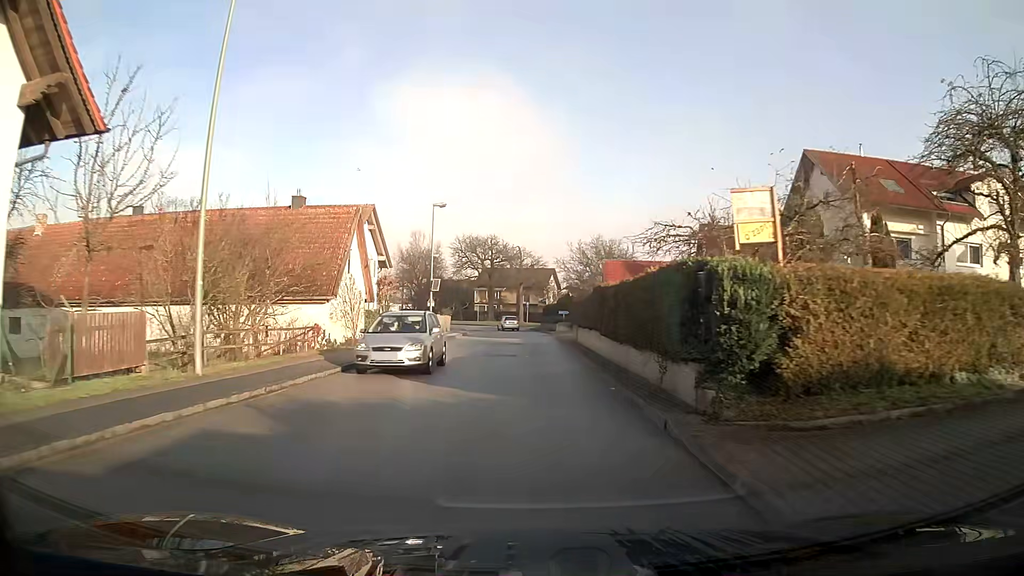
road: unclassified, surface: asphalt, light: Day
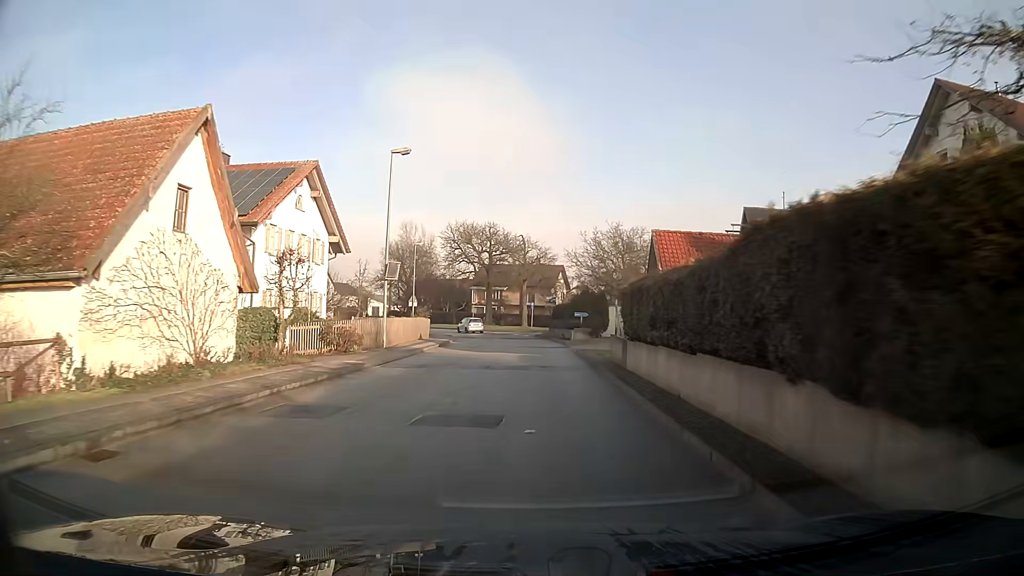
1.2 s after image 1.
(0.0, +14.3) m; 0°
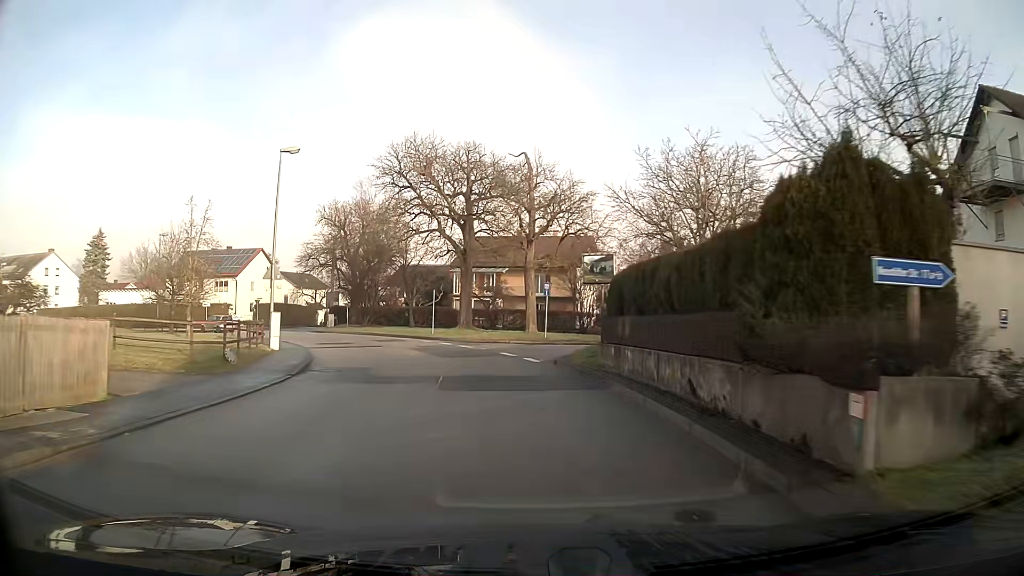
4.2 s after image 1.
(-0.3, +34.9) m; -3°
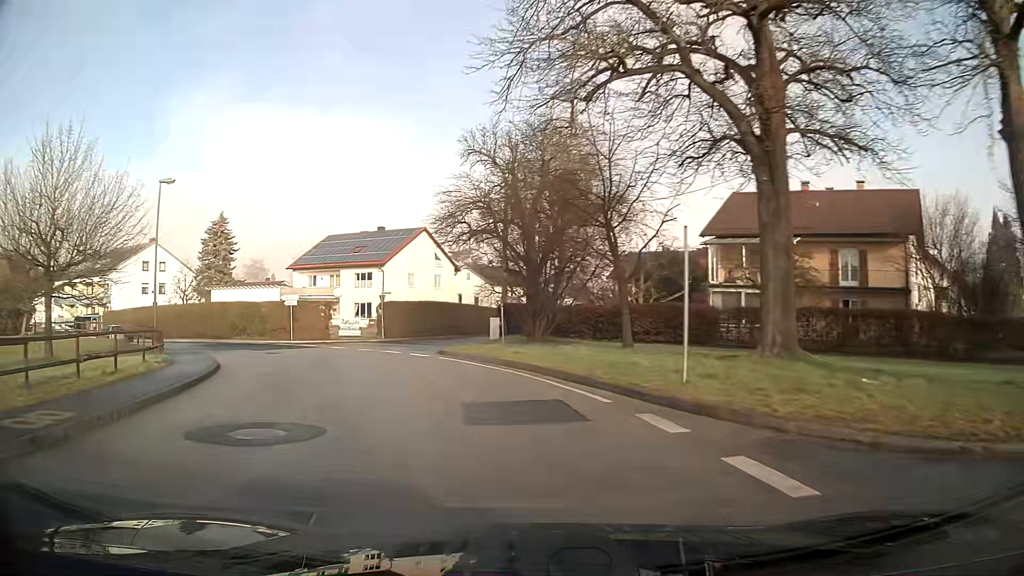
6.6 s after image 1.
(-4.5, +26.9) m; -23°
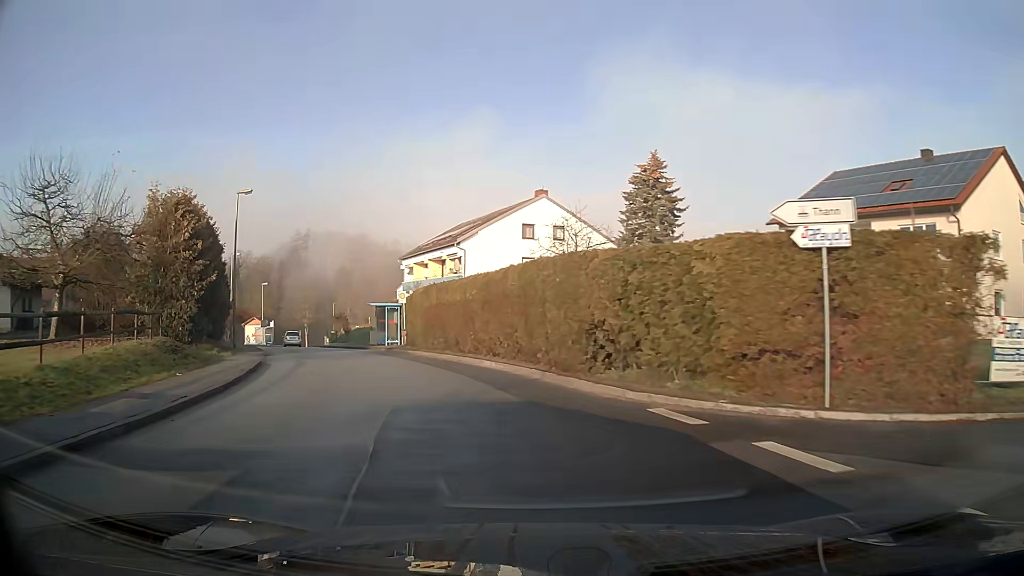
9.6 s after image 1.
(-11.0, +30.2) m; -39°
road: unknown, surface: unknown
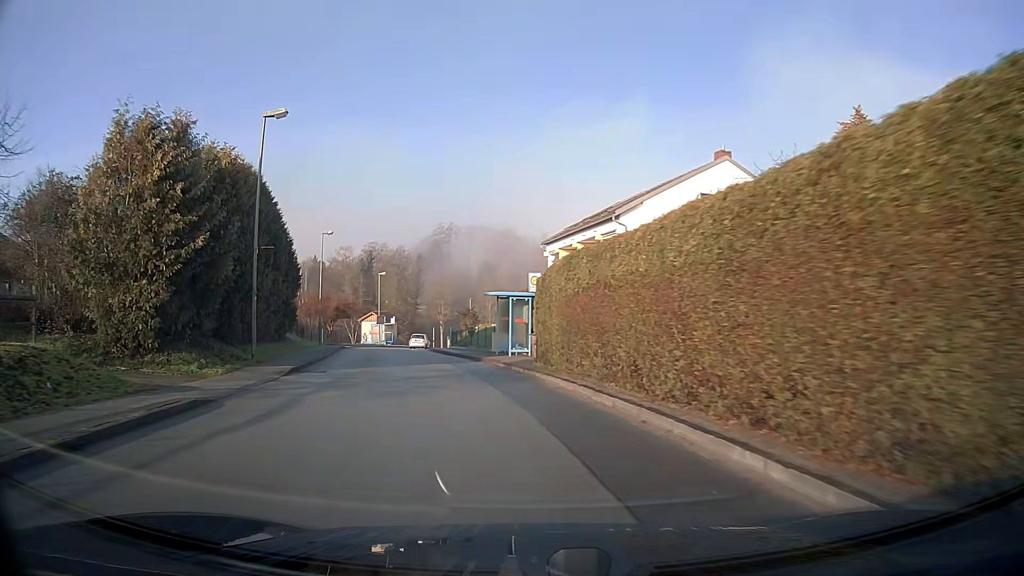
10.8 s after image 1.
(-1.5, +13.4) m; -12°
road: unclassified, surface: asphalt
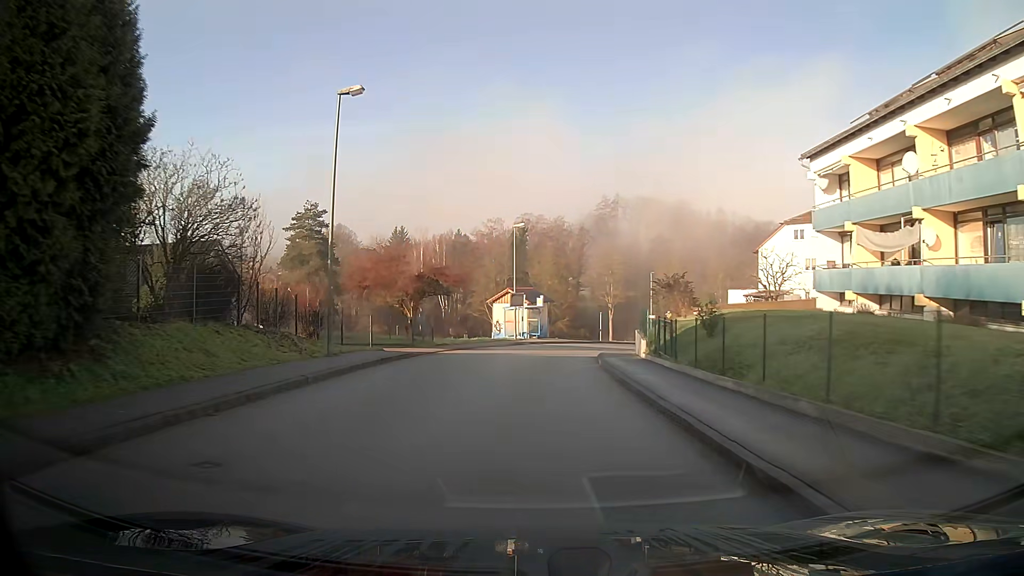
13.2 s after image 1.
(-3.8, +28.3) m; -12°
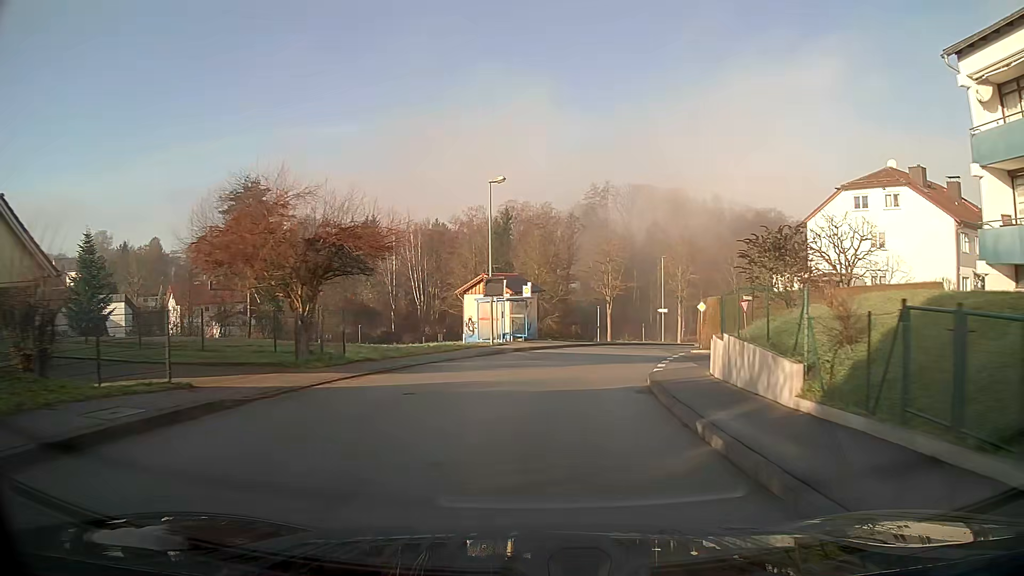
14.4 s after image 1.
(+0.2, +14.3) m; +2°
